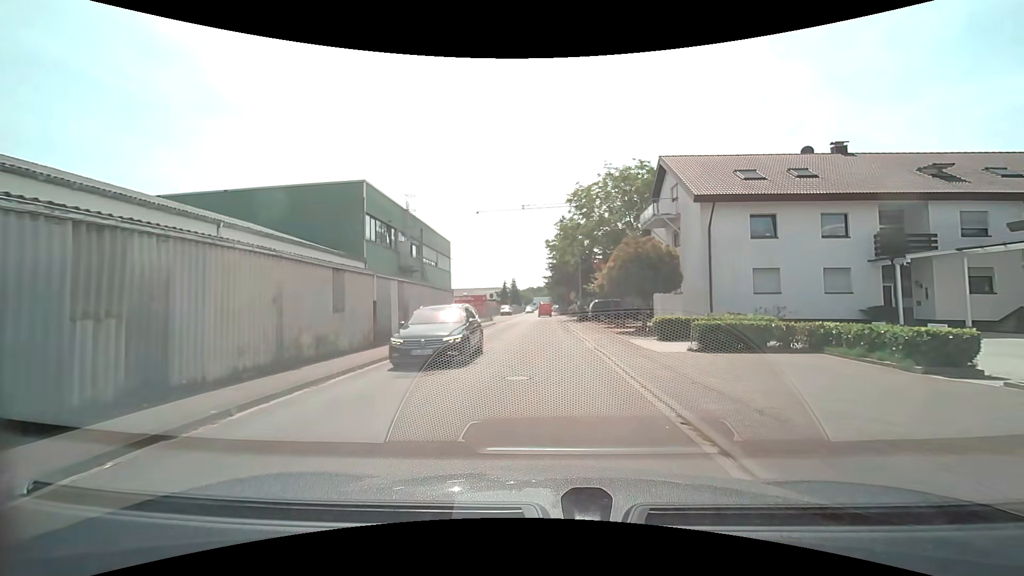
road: residential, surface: asphalt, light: Day
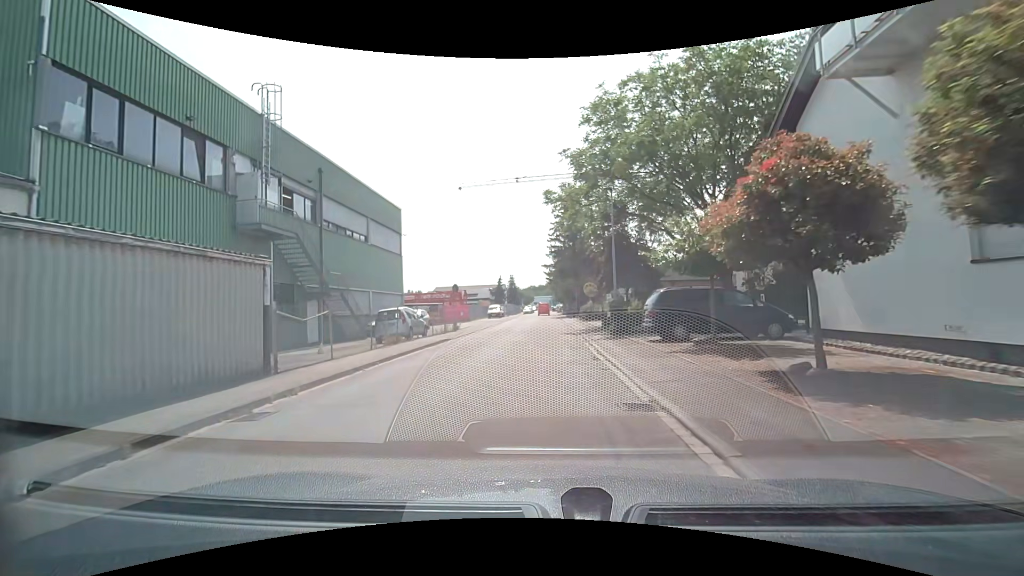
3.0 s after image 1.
(+0.5, +21.9) m; +1°
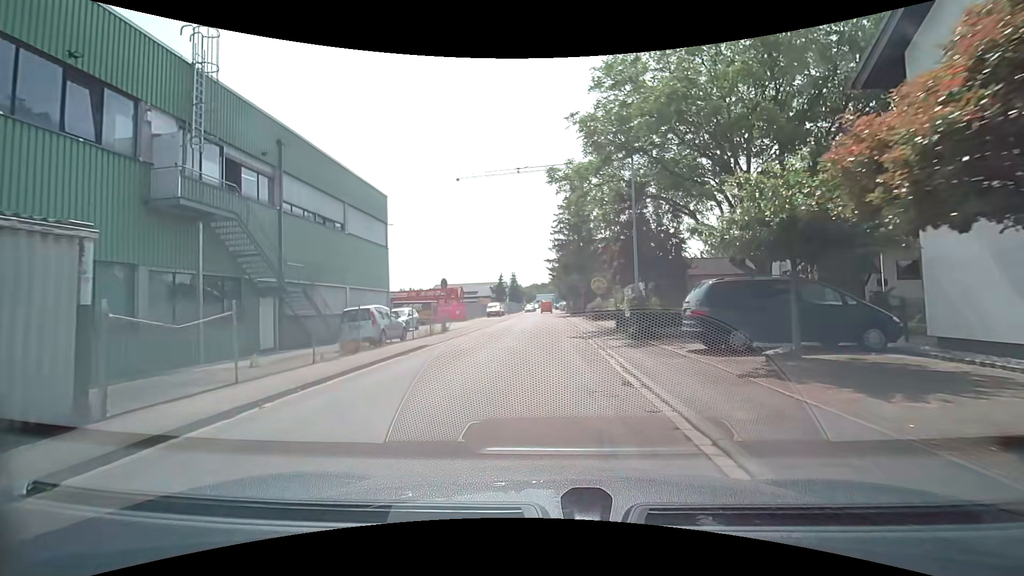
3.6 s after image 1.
(0.0, +4.5) m; +1°
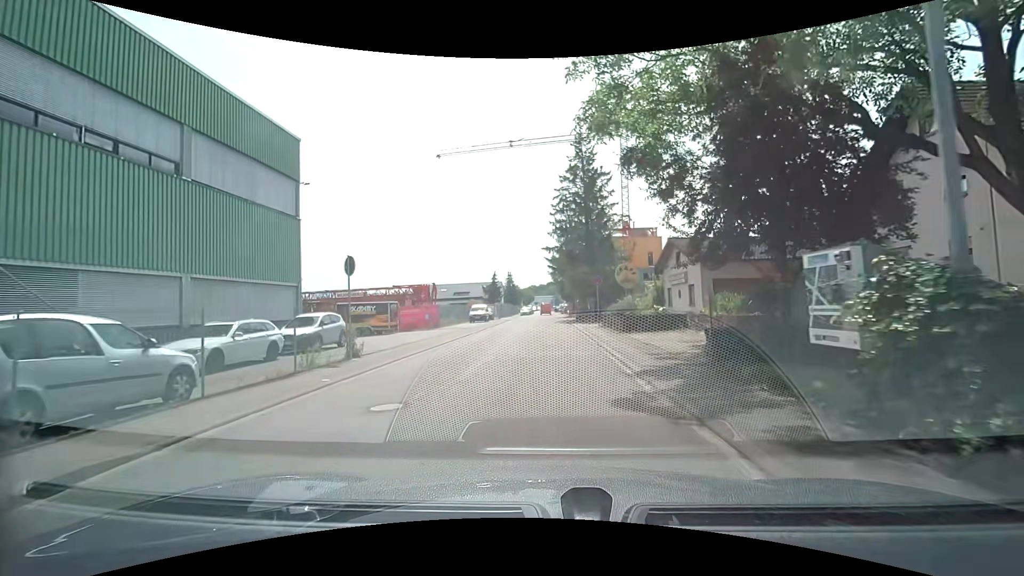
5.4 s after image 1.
(-0.2, +13.4) m; -1°
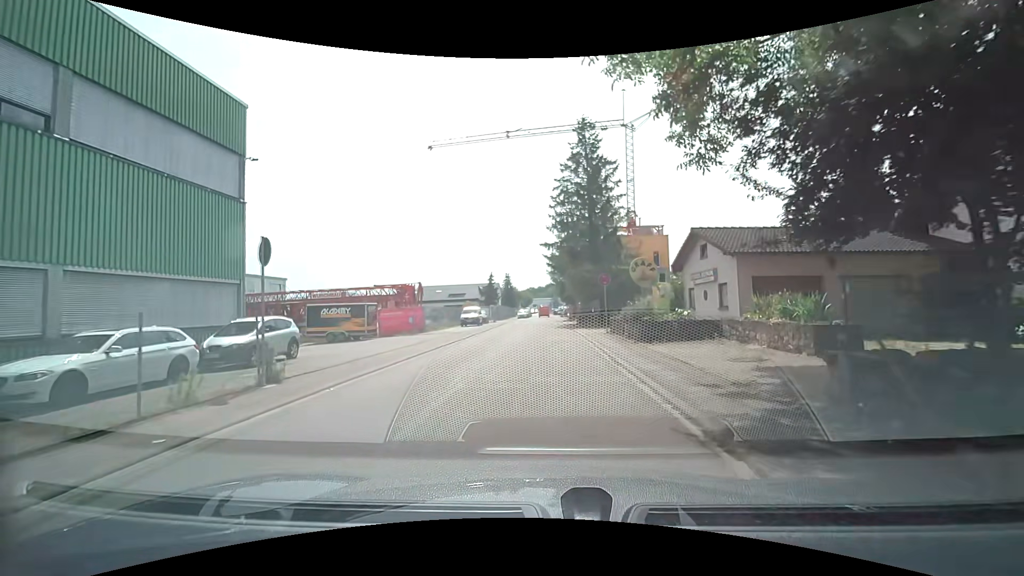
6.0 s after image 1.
(0.0, +4.4) m; 0°
(0, +10) (0, +20) (0, +30) (0, +40) (0, +50) (0, +60) (0, +70) (0, +80) (0, +90) (0, +100) m
